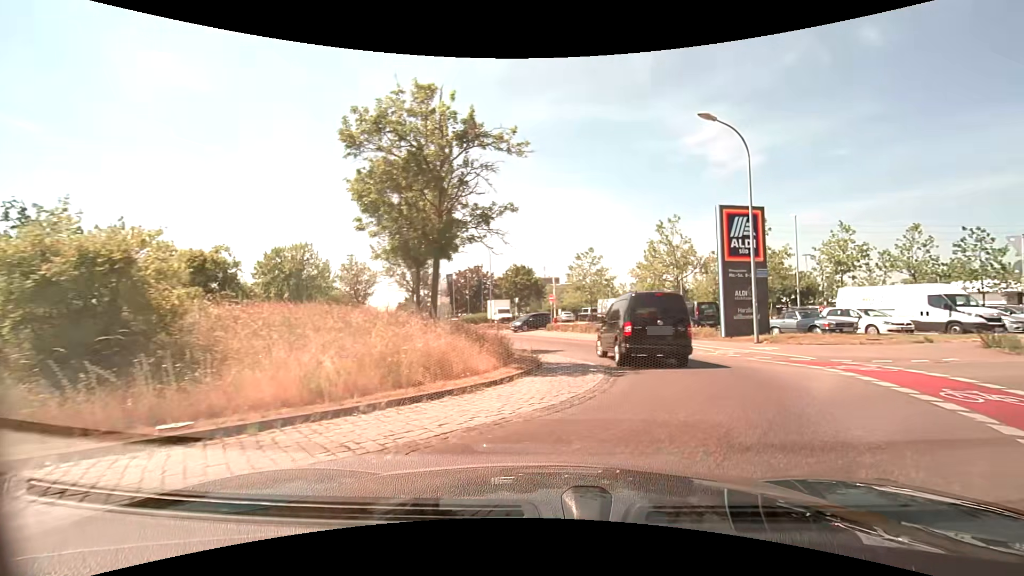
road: tertiary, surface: asphalt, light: Day
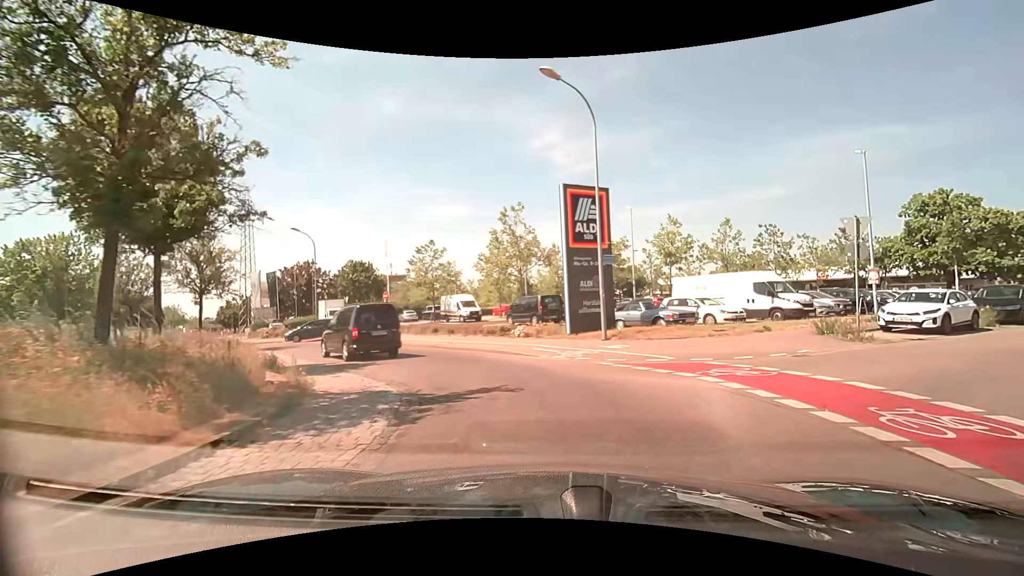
(+0.7, +4.5) m; +17°
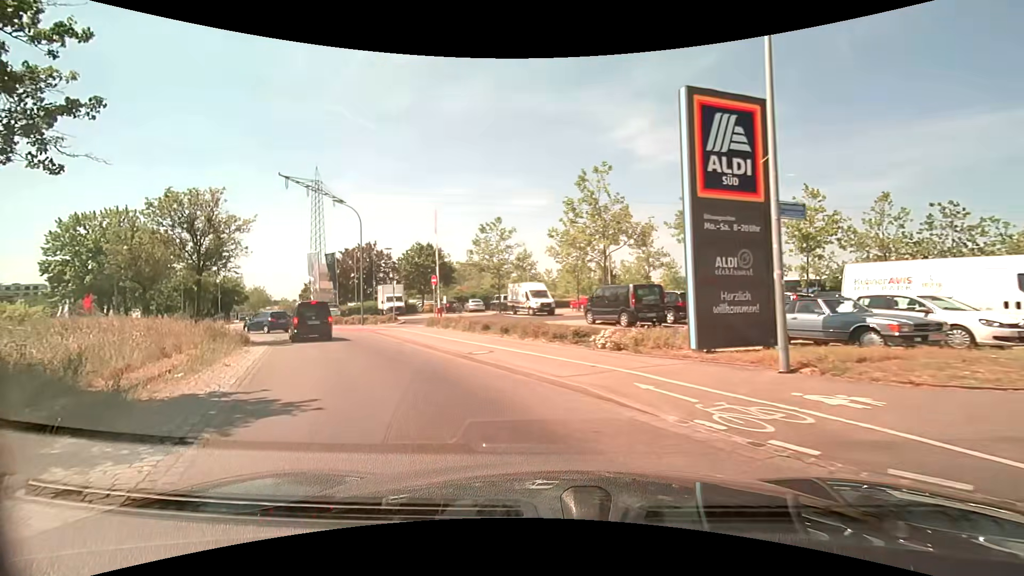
(-0.4, +8.3) m; -10°
(-2, +10) (-7, +19) (-12, +27) (-19, +34) (-26, +42) (-31, +50) (-35, +59) (-39, +68) (-44, +77) (-48, +86) m
